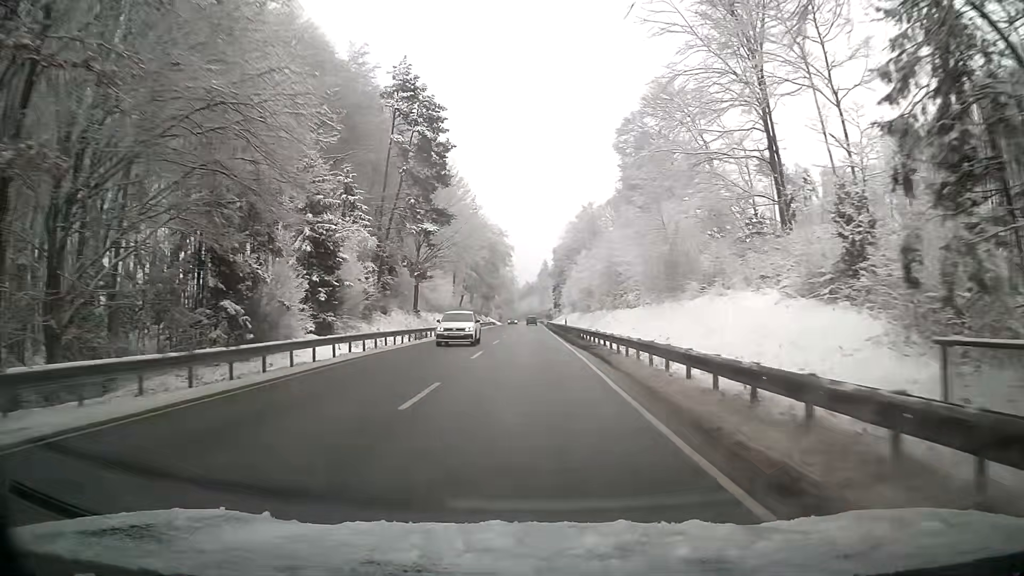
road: primary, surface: asphalt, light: Day
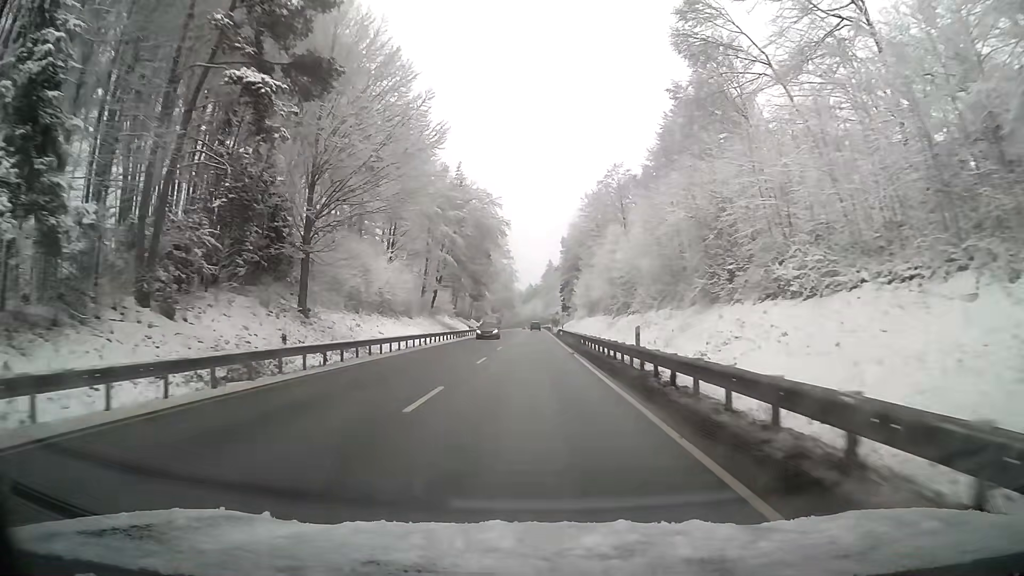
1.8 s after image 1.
(-0.1, +36.1) m; 0°
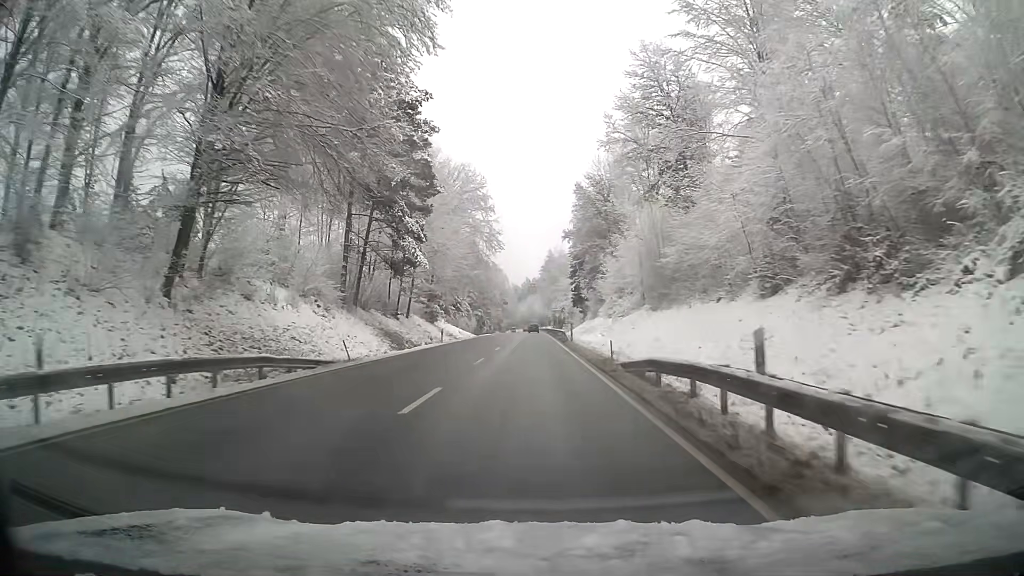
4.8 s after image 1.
(+0.1, +60.4) m; 0°
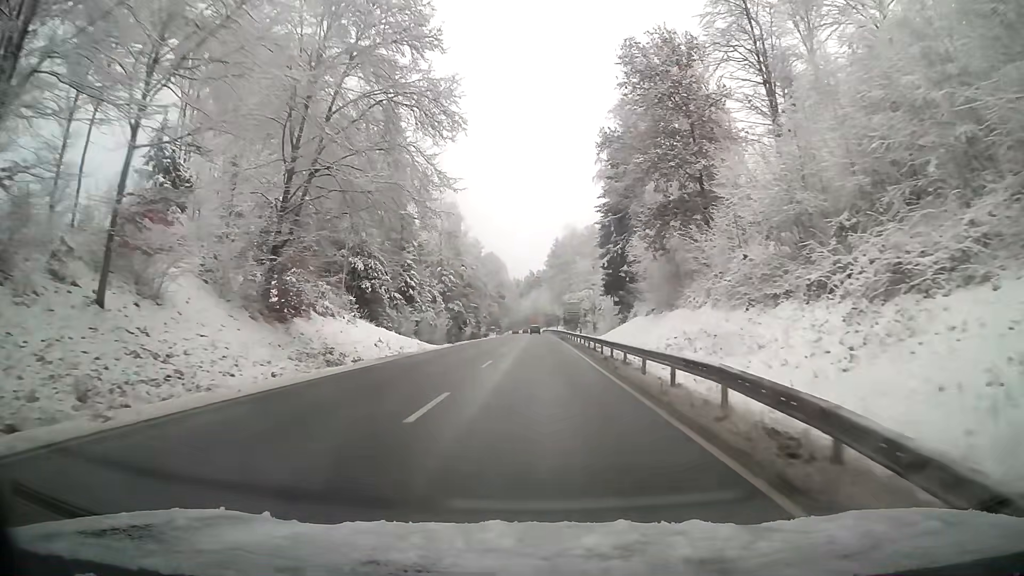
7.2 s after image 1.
(-0.2, +49.1) m; 0°
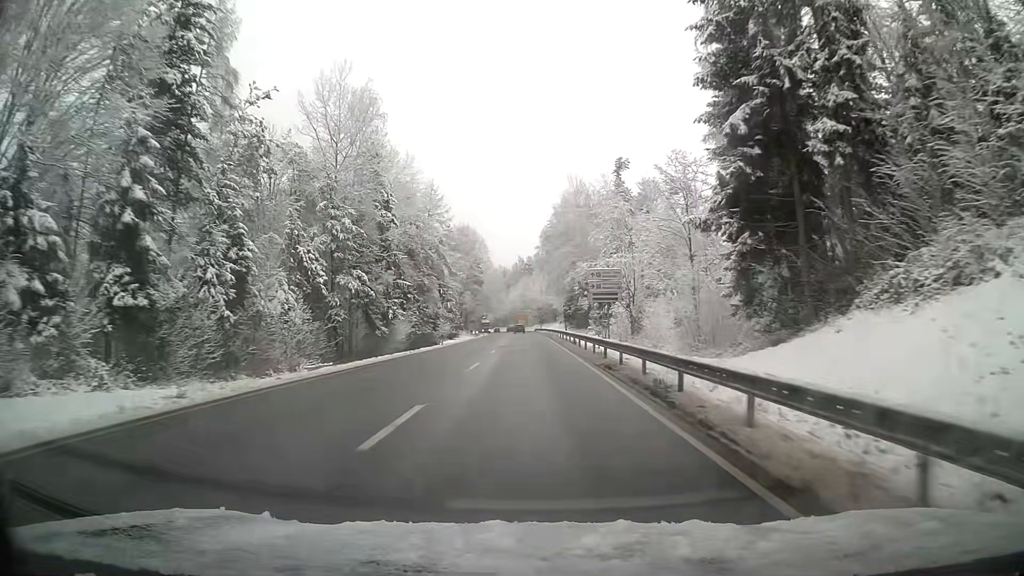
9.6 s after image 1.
(+0.4, +50.2) m; +1°
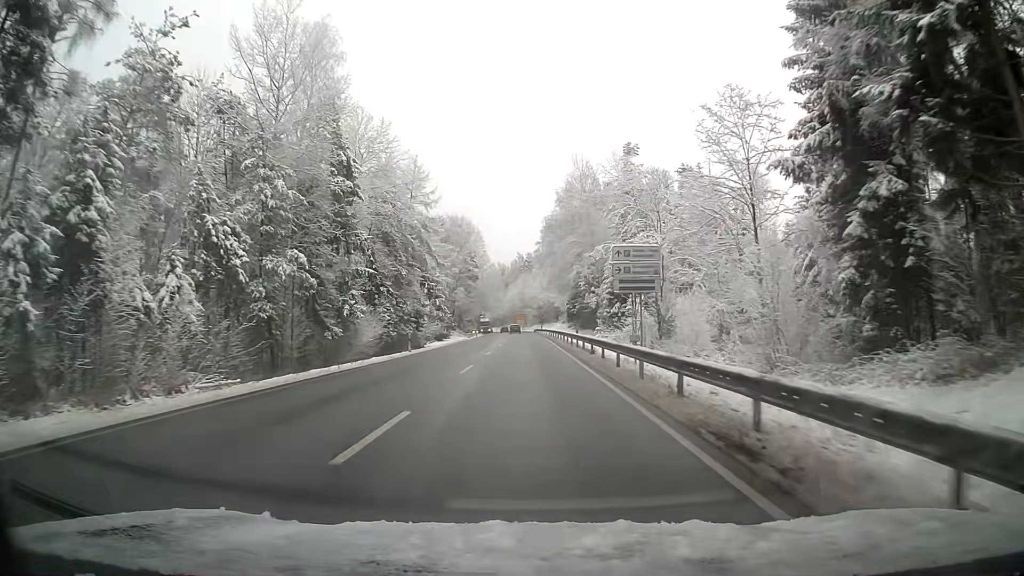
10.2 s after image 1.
(0.0, +12.7) m; 0°
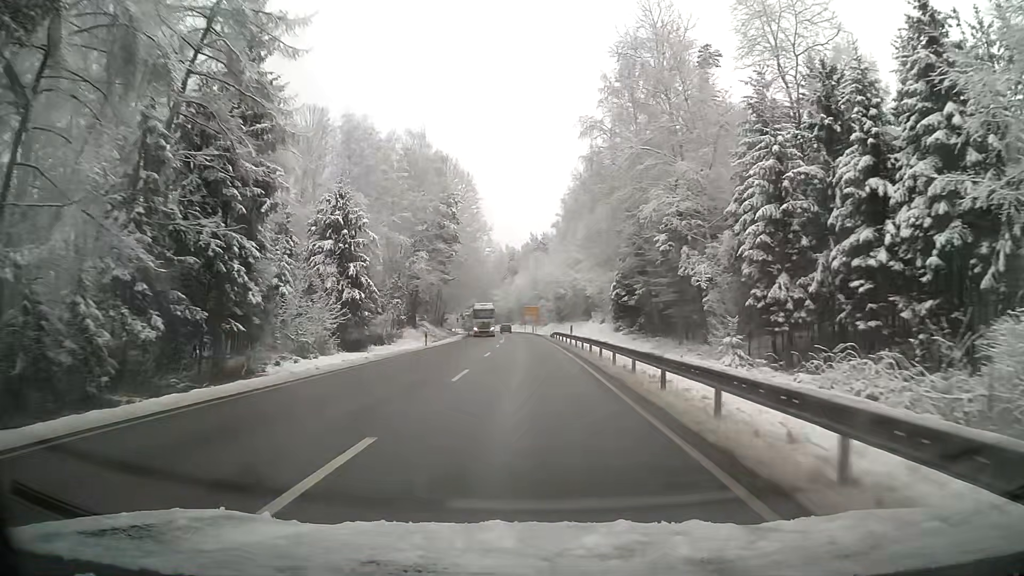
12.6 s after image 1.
(-0.4, +50.8) m; -1°
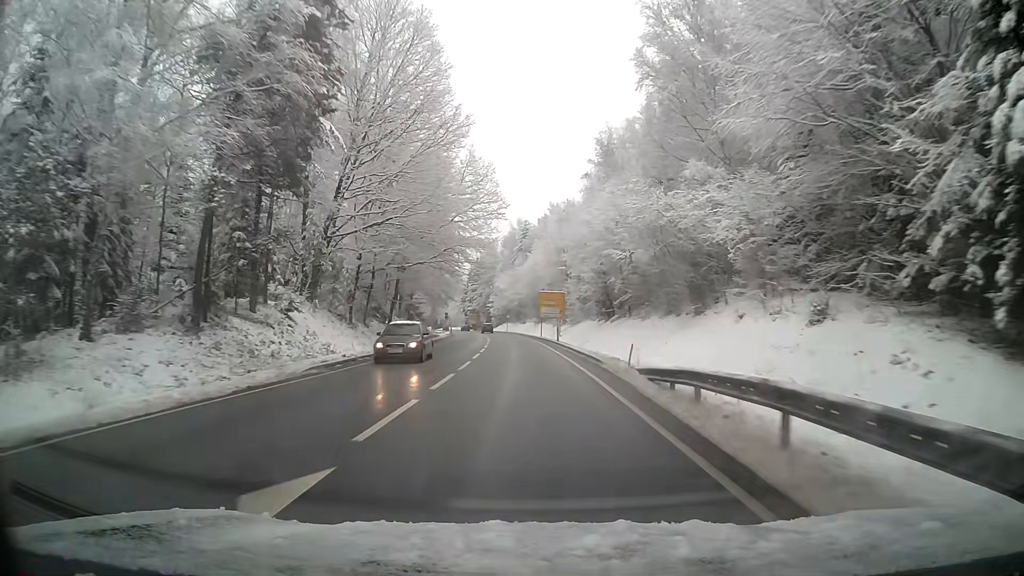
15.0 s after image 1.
(-0.6, +50.8) m; -2°
